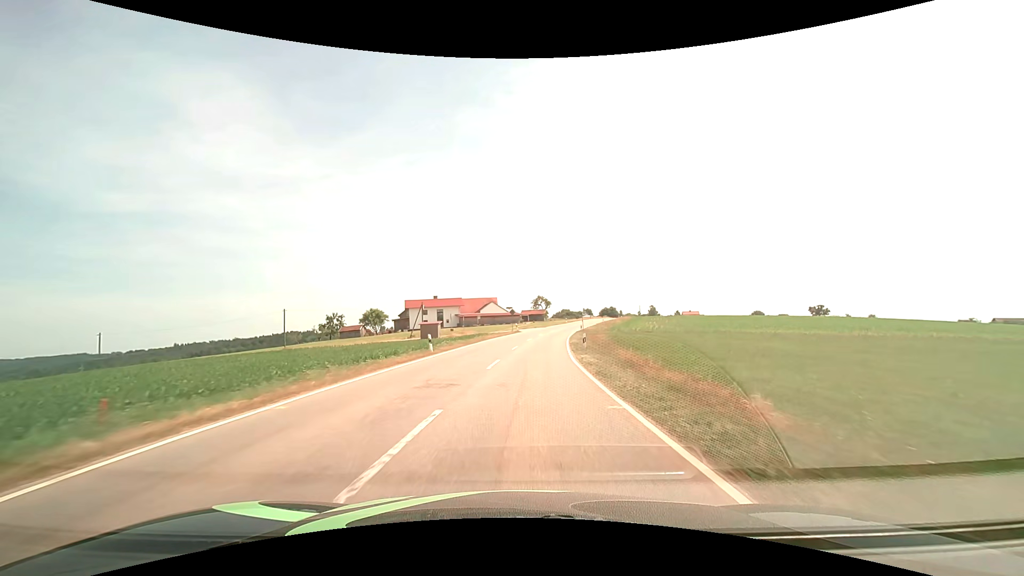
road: tertiary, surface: asphalt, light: Day
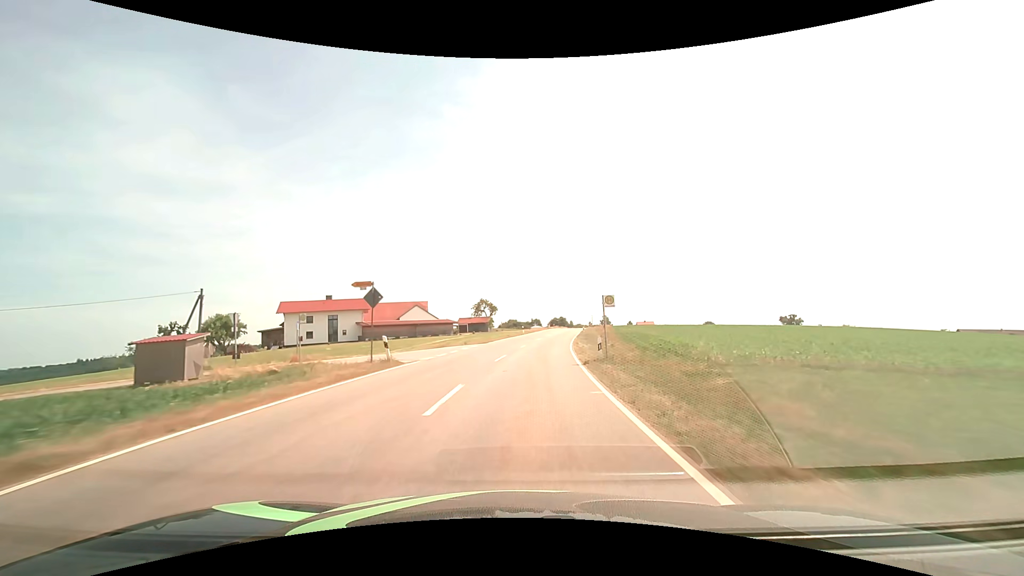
(+2.6, +43.2) m; +6°
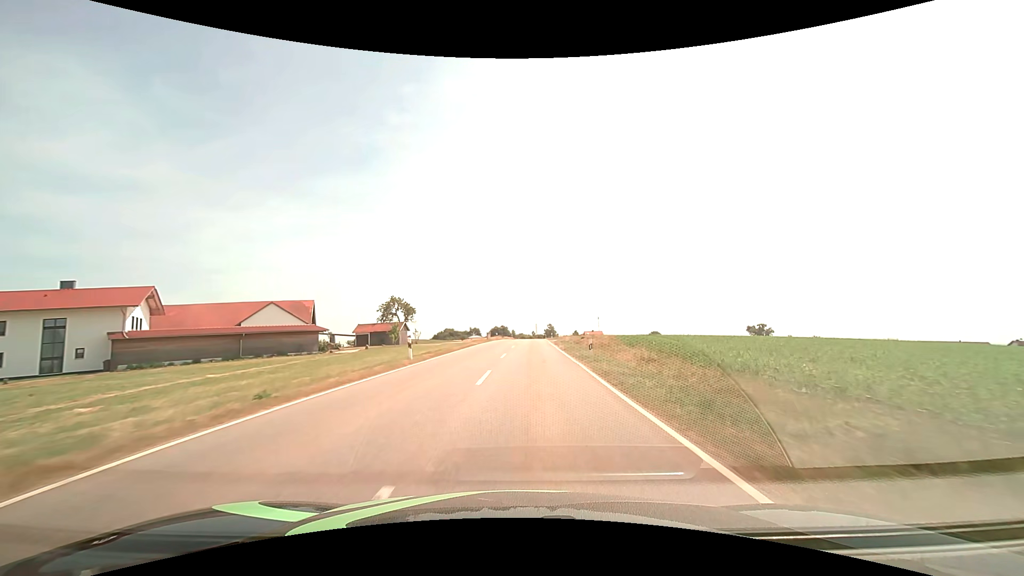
(+2.5, +43.2) m; +7°
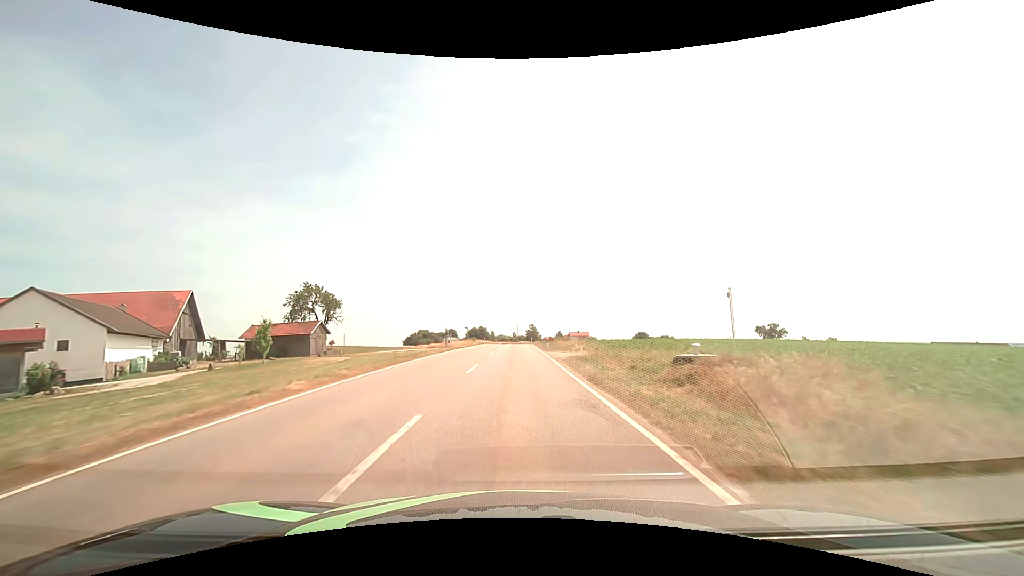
(+0.9, +32.0) m; +2°
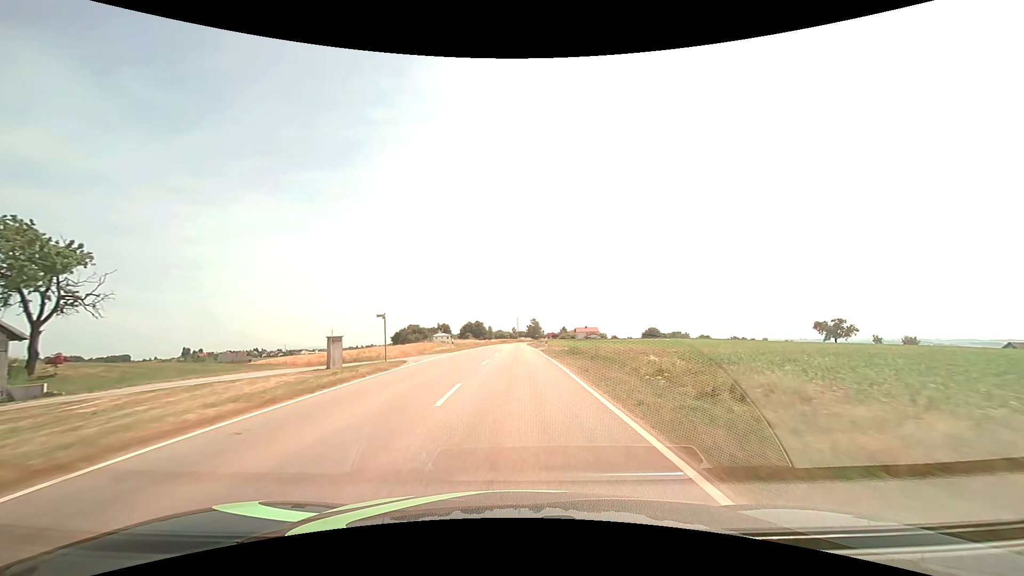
(-0.2, +41.9) m; 0°
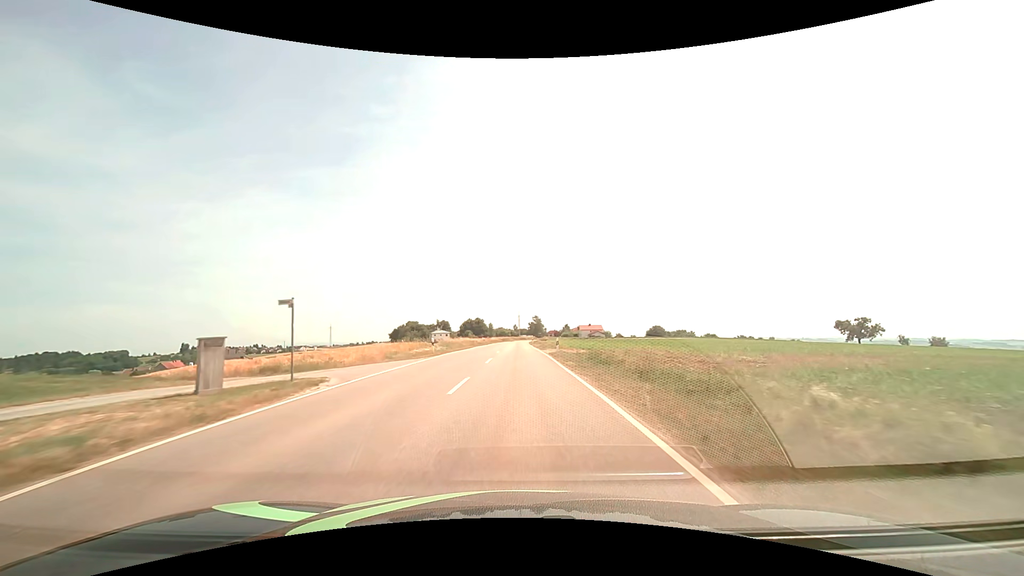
(0.0, +10.4) m; 0°
(0, +10) (0, +20) (0, +30) (0, +40) (0, +50) (0, +60) (0, +70) (0, +80) (0, +90) (0, +100) m
